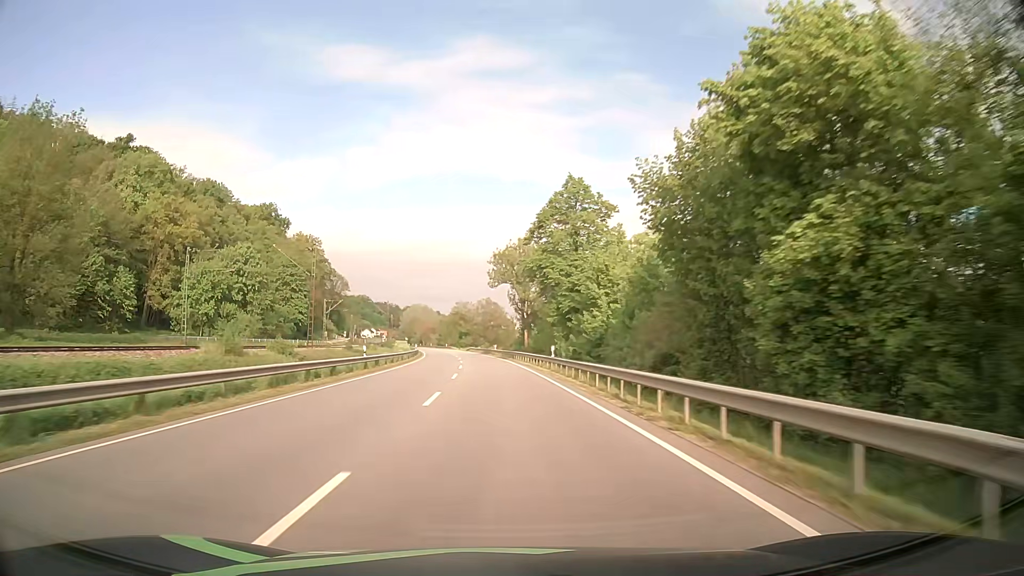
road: primary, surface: asphalt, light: Day
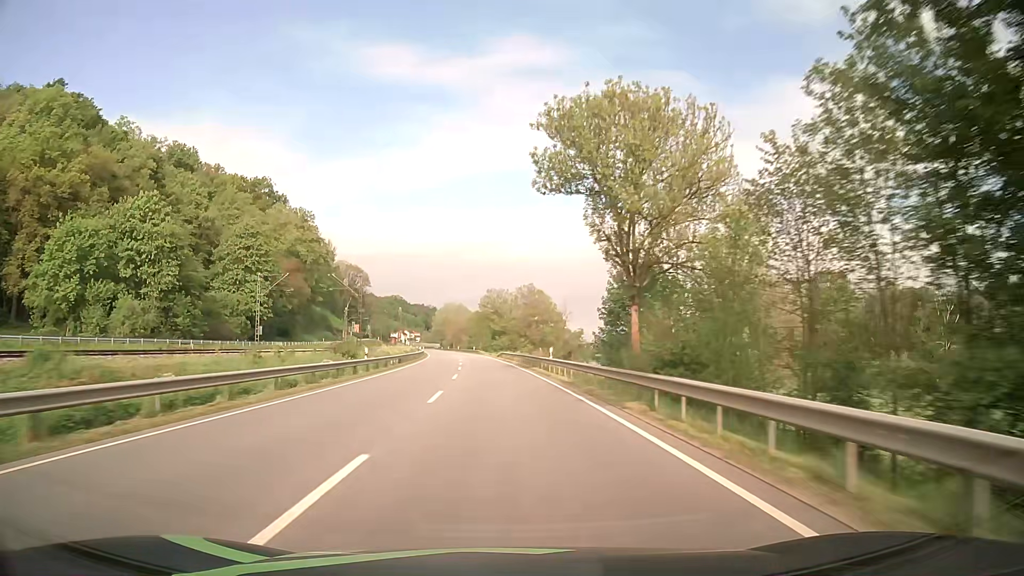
(-1.4, +48.0) m; -4°
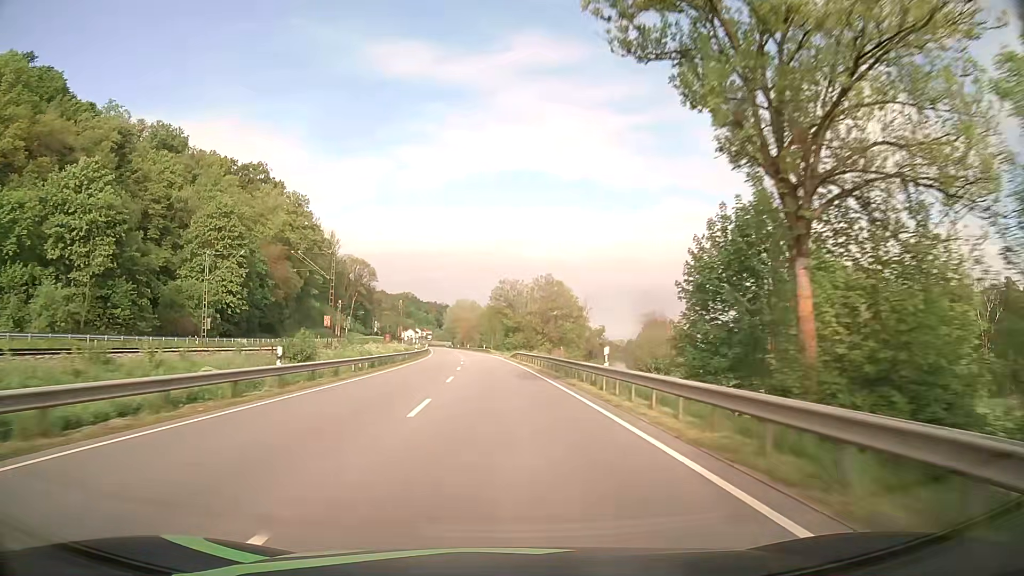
(-0.2, +16.0) m; -1°
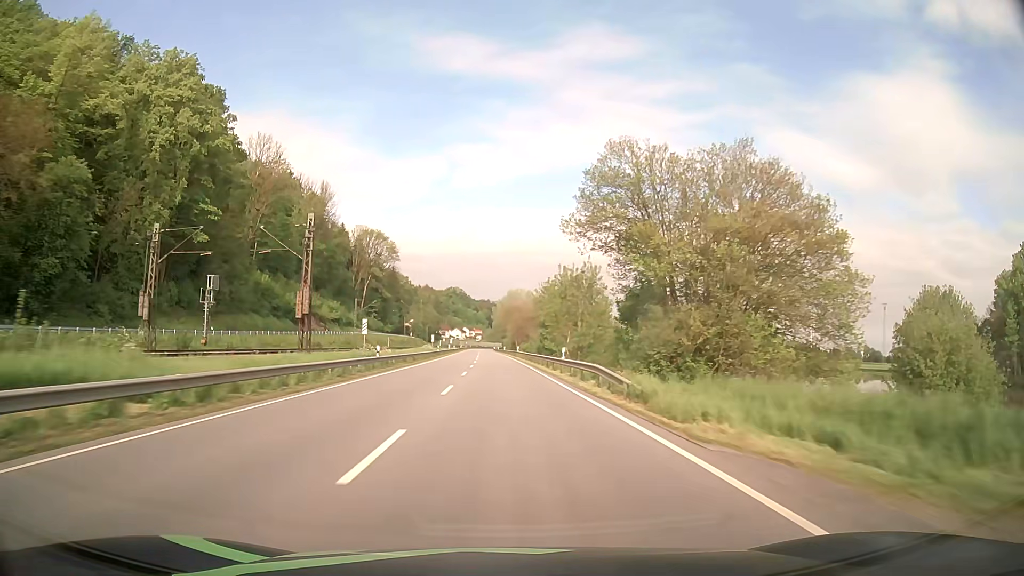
(-3.8, +79.9) m; -5°
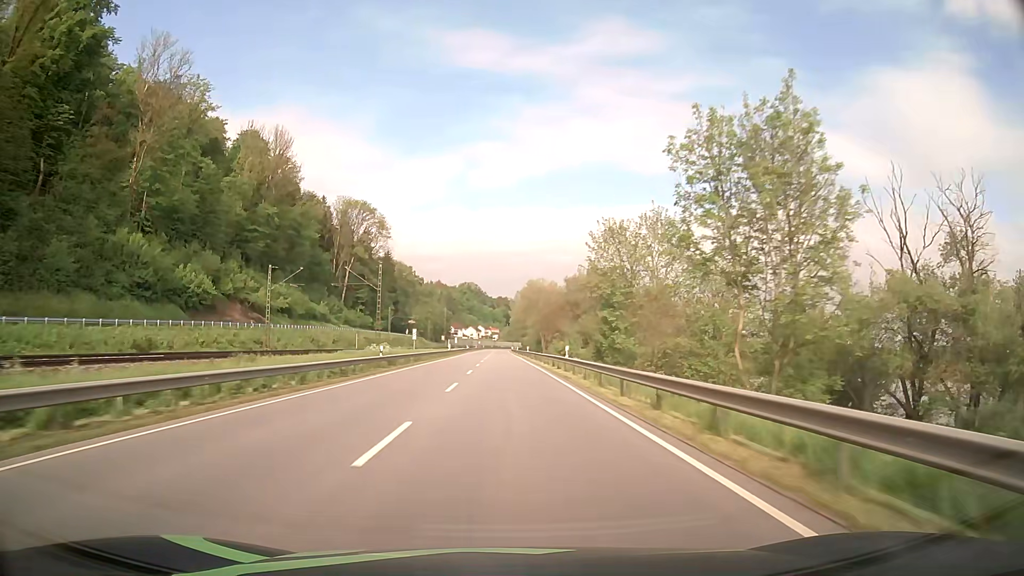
(-0.7, +48.0) m; -2°
